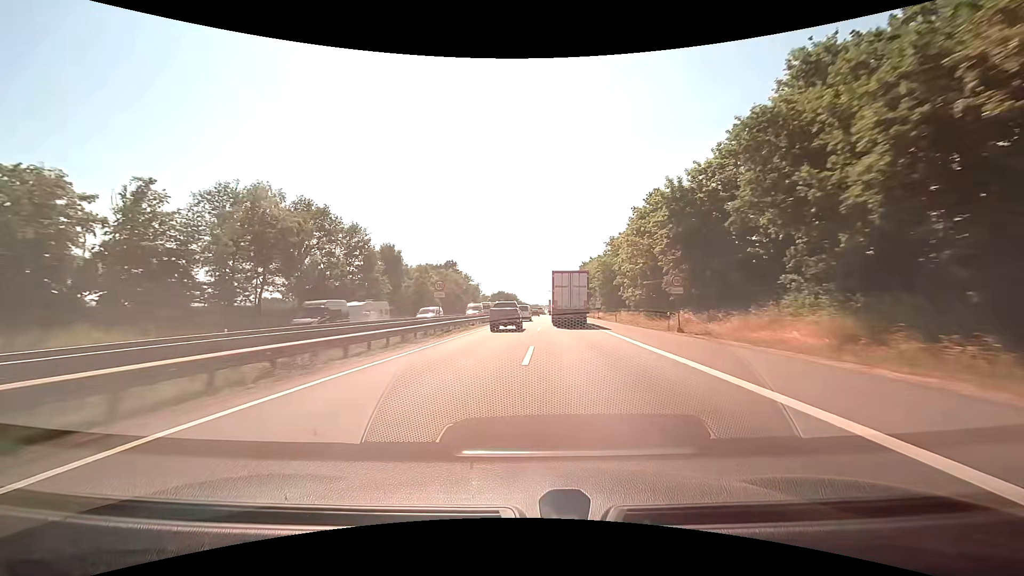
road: motorway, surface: asphalt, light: Day
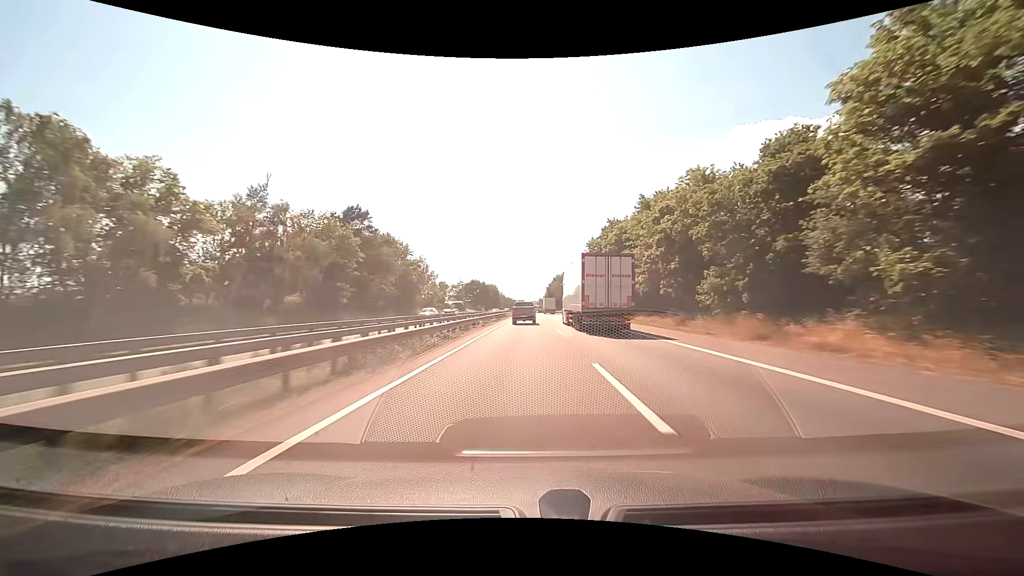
(+1.1, +79.1) m; +2°
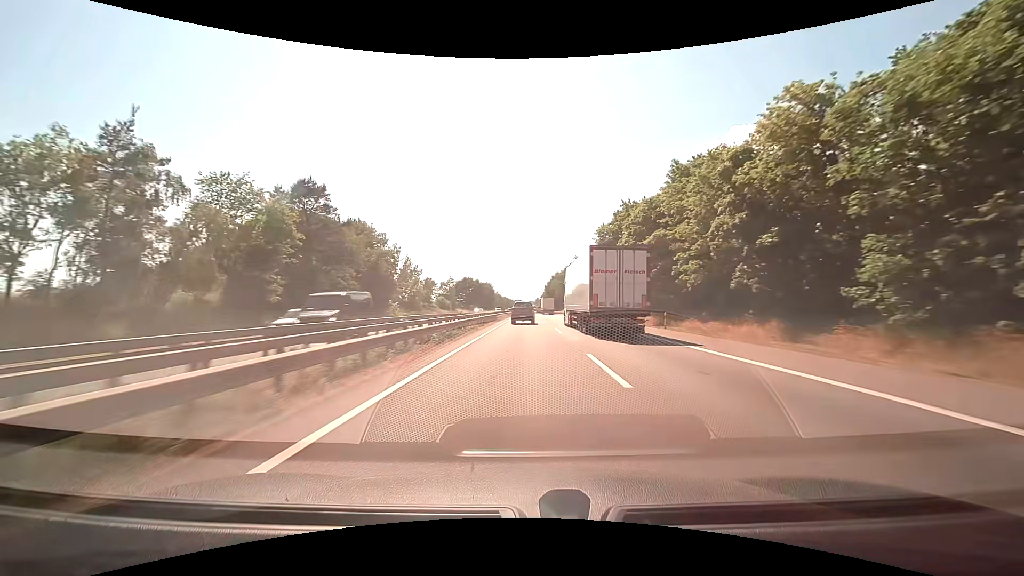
(0.0, +16.6) m; 0°
(0, +10) (0, +20) (0, +30) (0, +40) (0, +50) (0, +60) (0, +70) (0, +80) (0, +90) (0, +100) m
